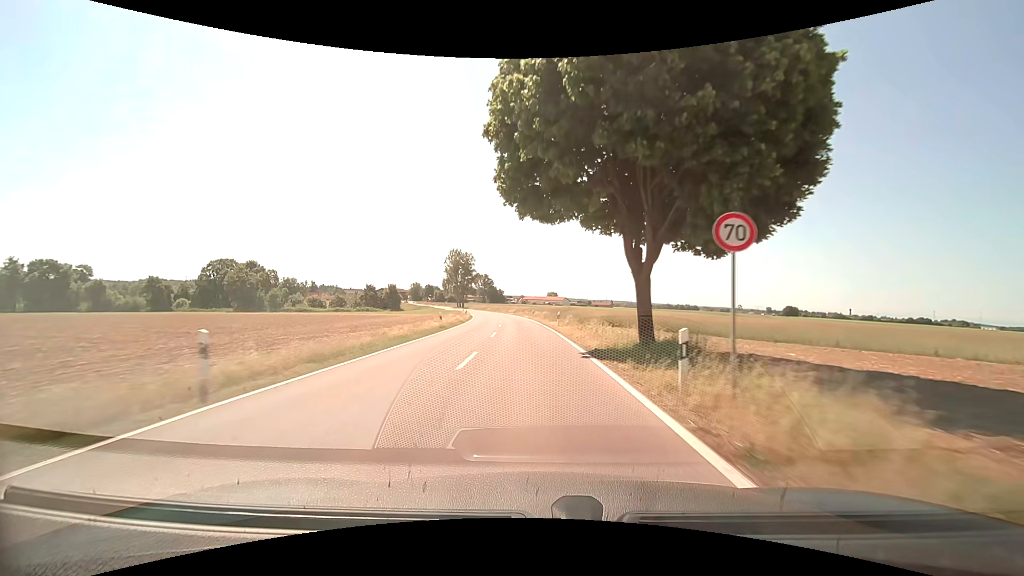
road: tertiary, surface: asphalt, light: Day
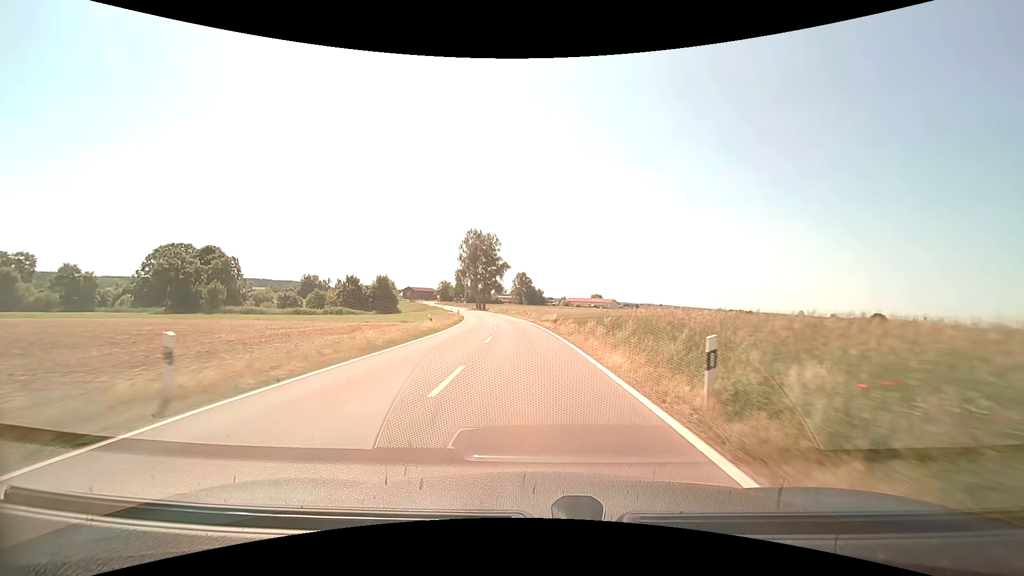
(-2.1, +50.9) m; -5°
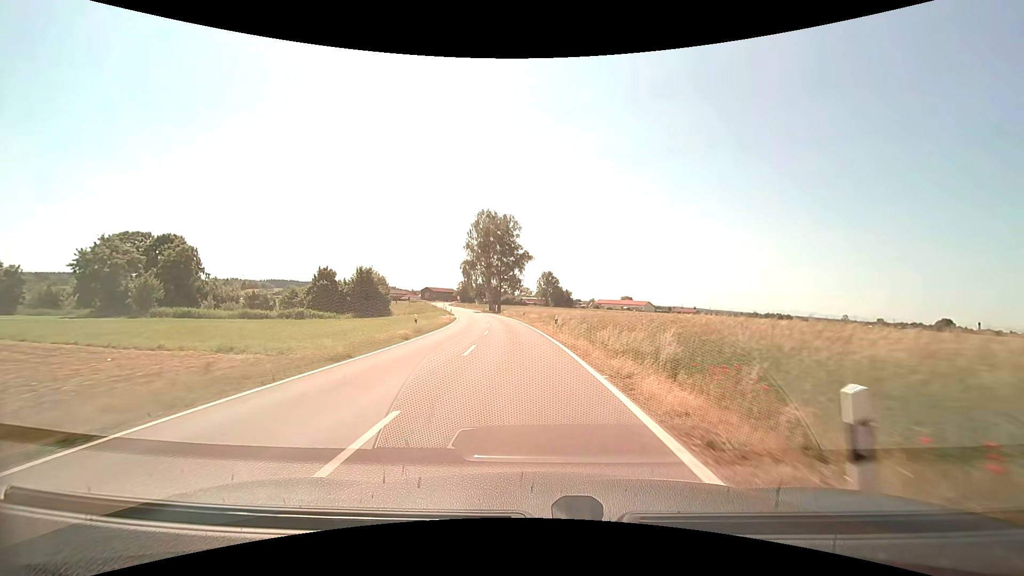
(-0.7, +29.0) m; -3°
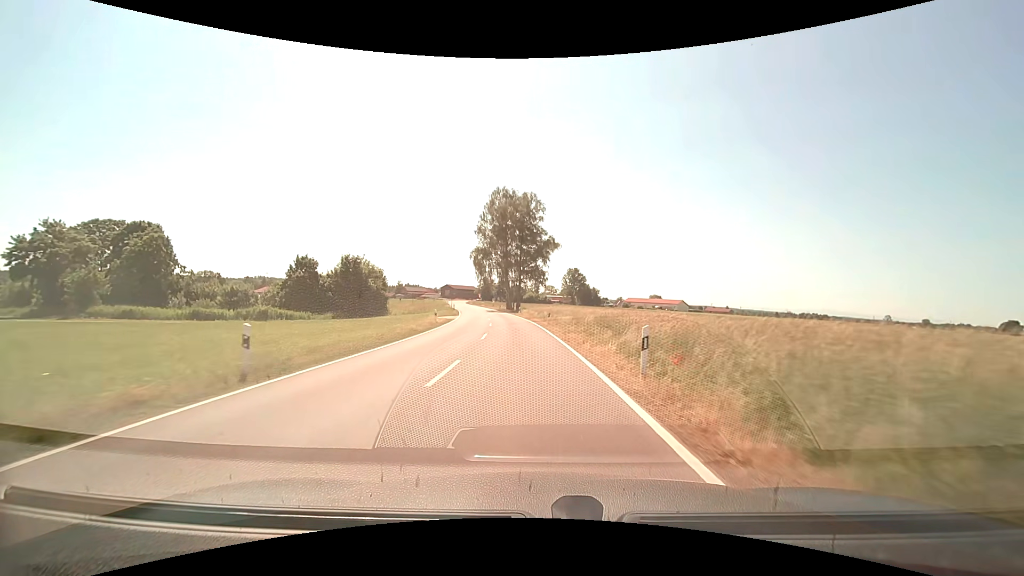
(-0.4, +18.2) m; -3°
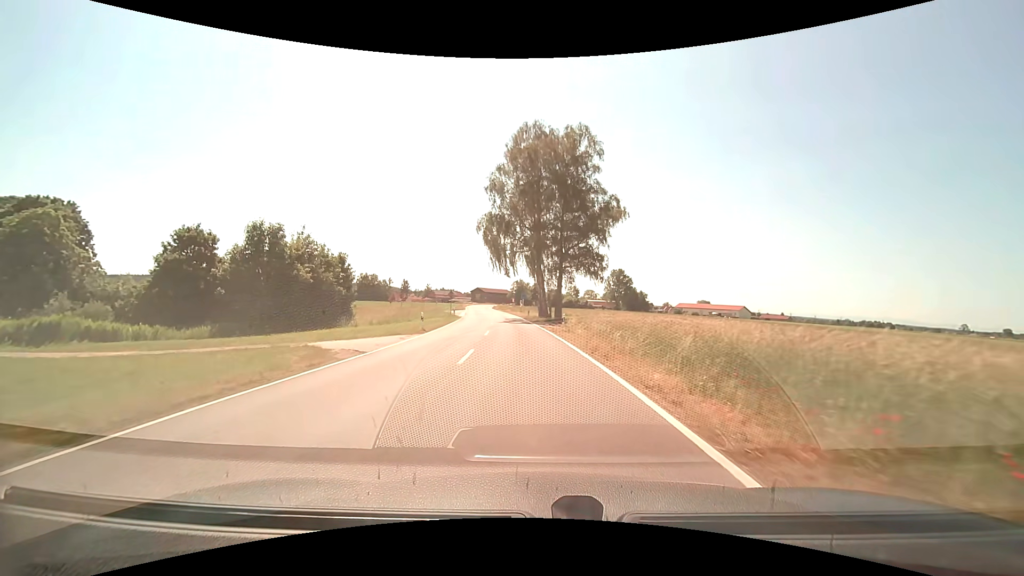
(-1.4, +32.6) m; -4°
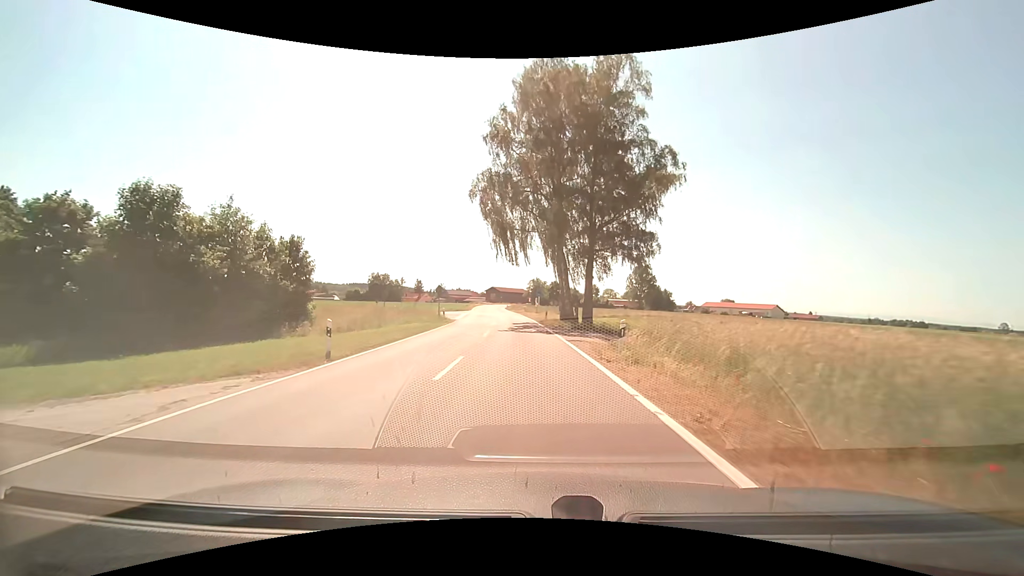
(-0.3, +14.5) m; -2°
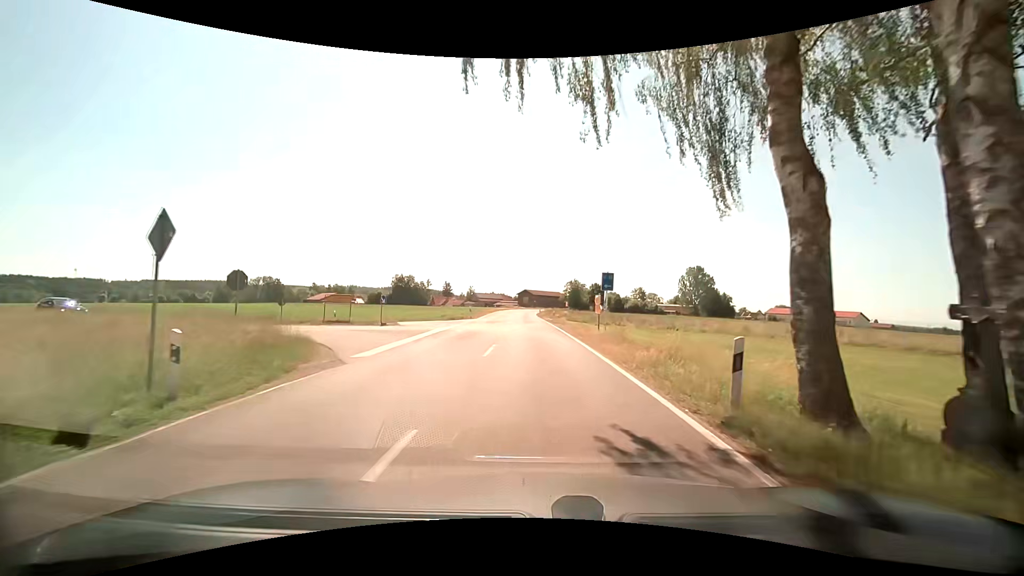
(-1.3, +31.3) m; -4°
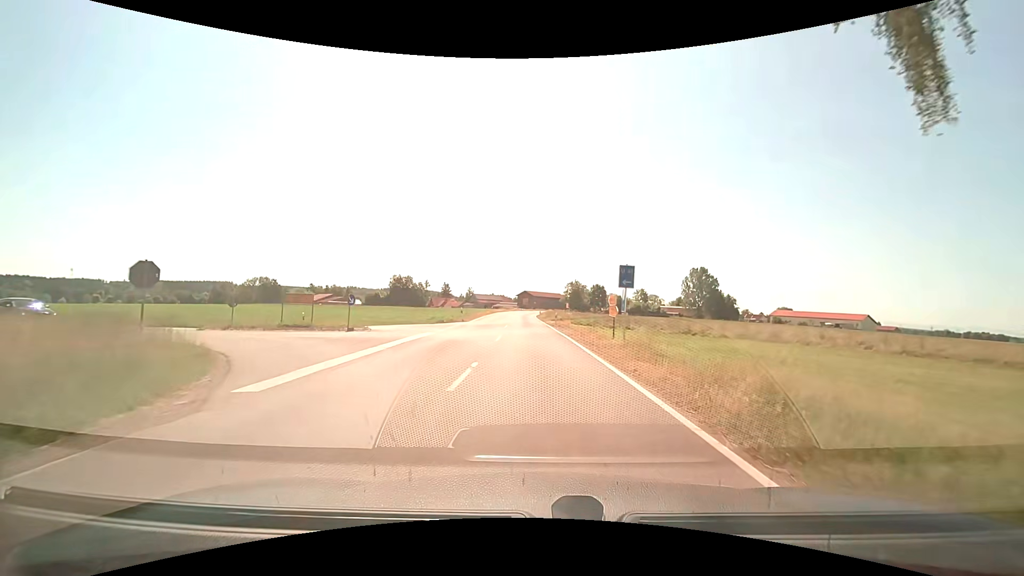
(0.0, +5.2) m; 0°
(0, +10) (0, +20) (-5, +29) (-14, +32) (-24, +32) (-34, +34) (-43, +38) (-52, +41) (-61, +46) (-70, +50) m
